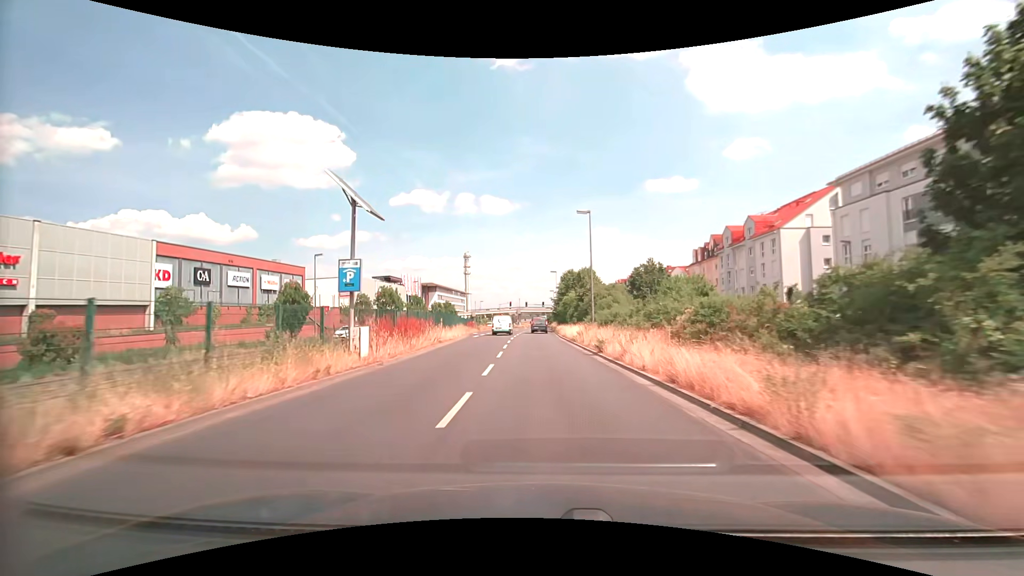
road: primary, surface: asphalt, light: Day
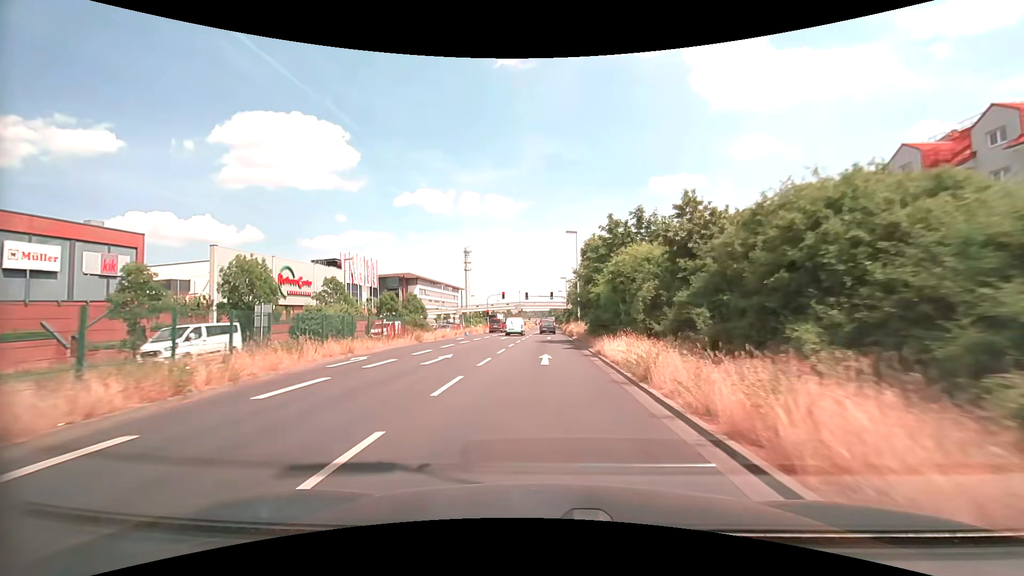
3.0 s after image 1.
(-0.5, +39.1) m; -1°
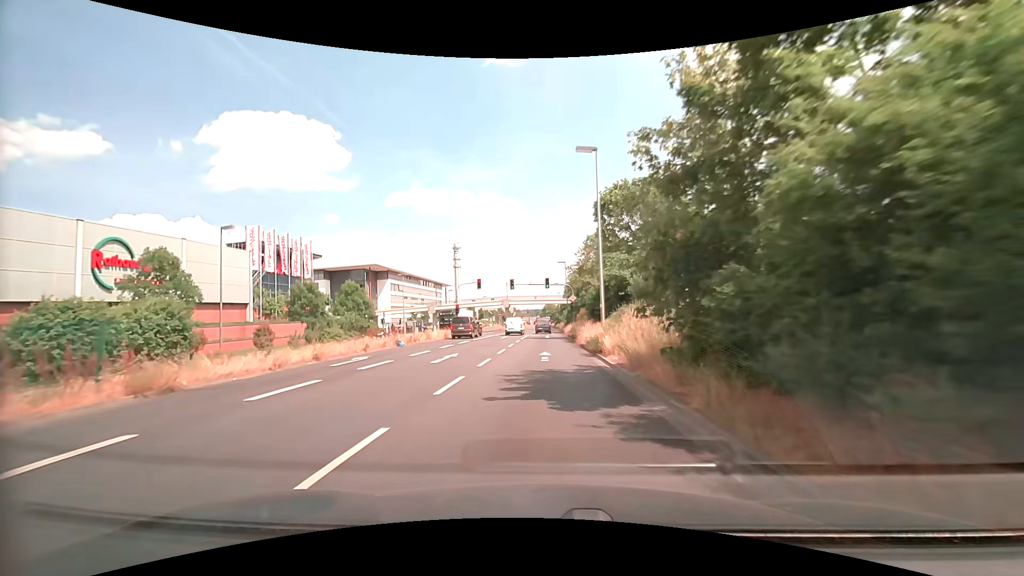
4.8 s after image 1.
(+0.1, +23.6) m; +1°
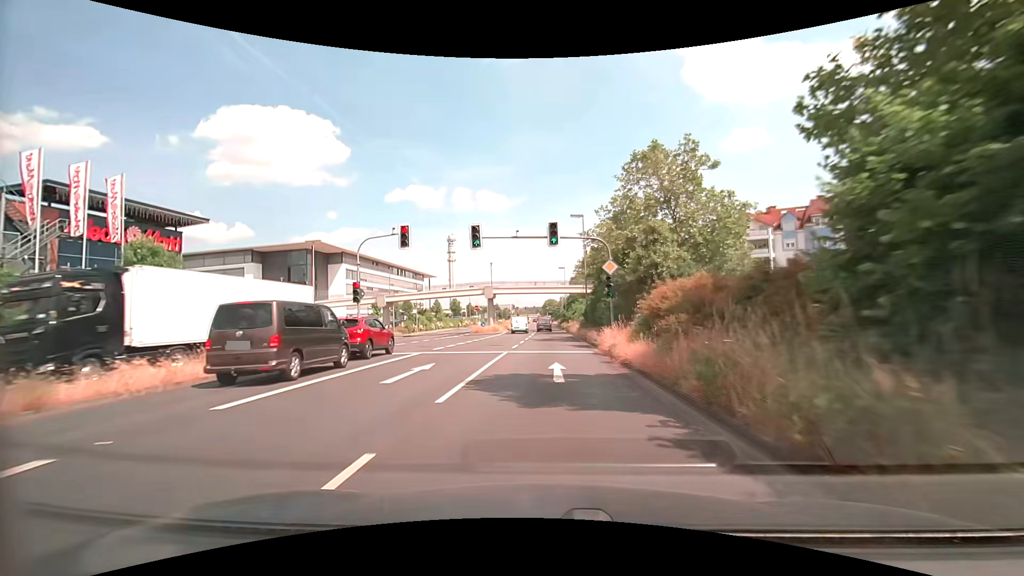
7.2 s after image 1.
(0.0, +31.3) m; 0°
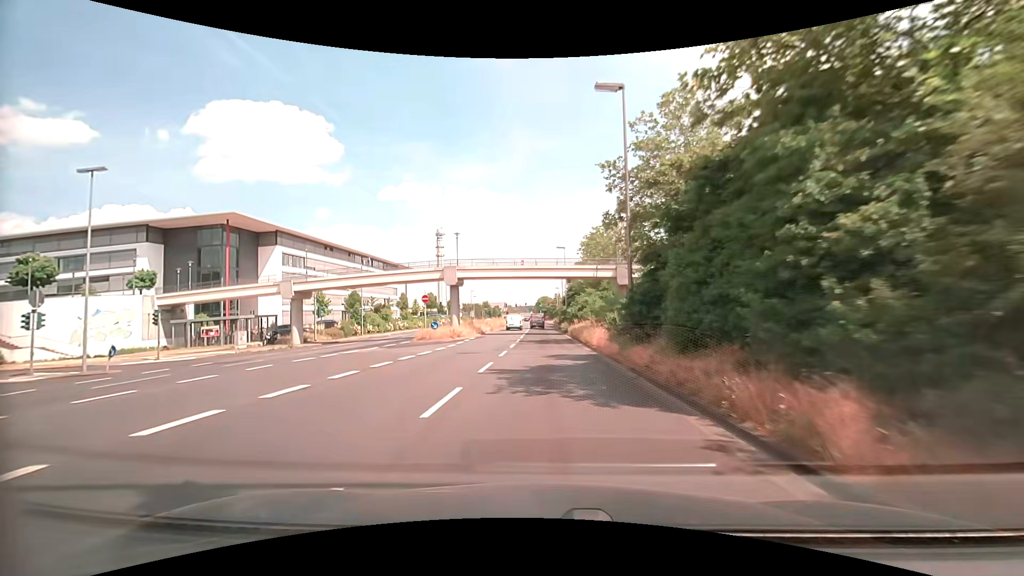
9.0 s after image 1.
(+0.1, +23.4) m; 0°
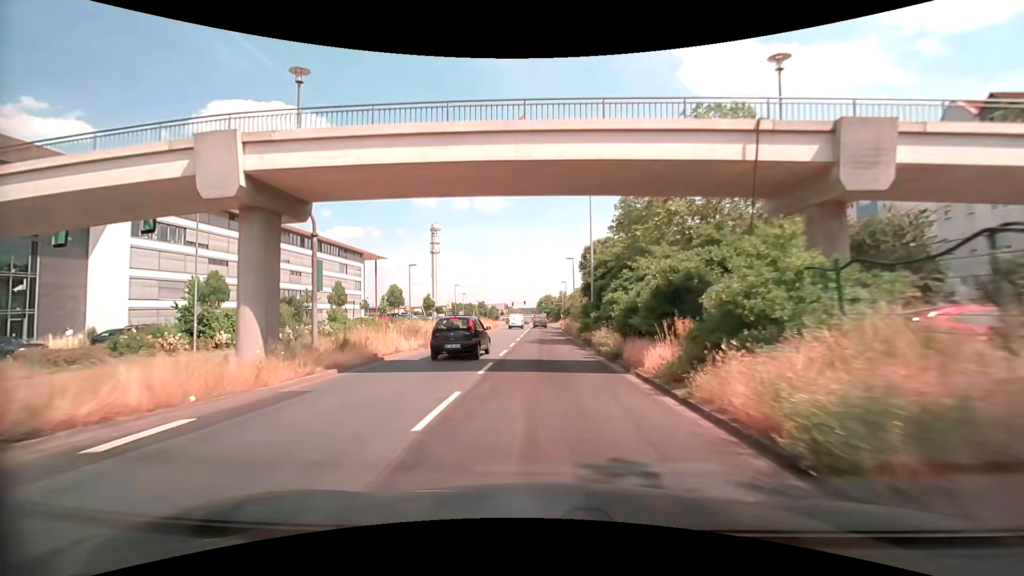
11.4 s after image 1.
(0.0, +31.2) m; 0°
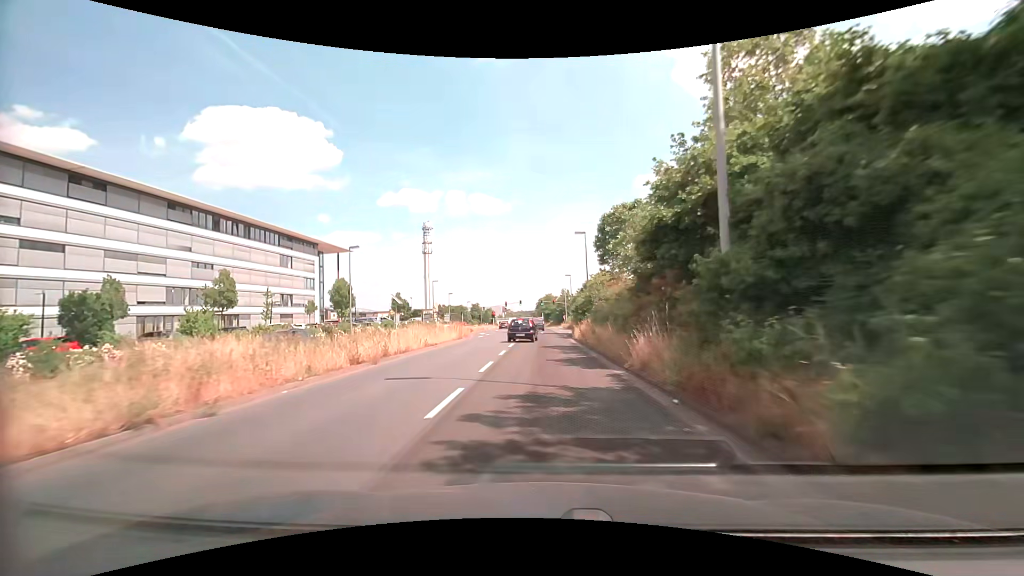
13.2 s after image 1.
(0.0, +23.3) m; 0°
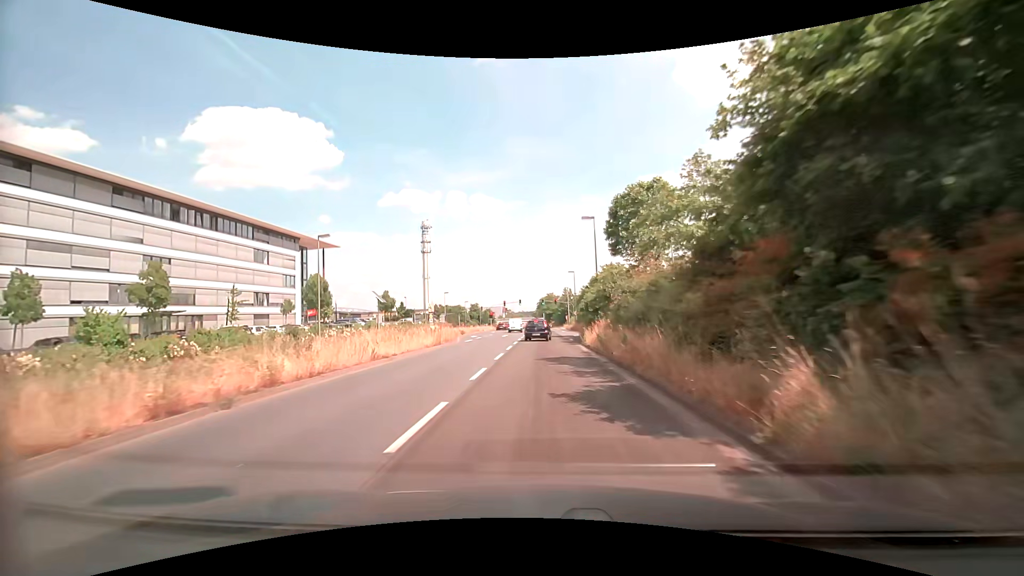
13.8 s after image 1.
(0.0, +7.7) m; 0°
(0, +10) (0, +20) (0, +30) (0, +40) (0, +50) (-1, +60) (-1, +70) (-1, +80) (-1, +90) (-1, +100) m
